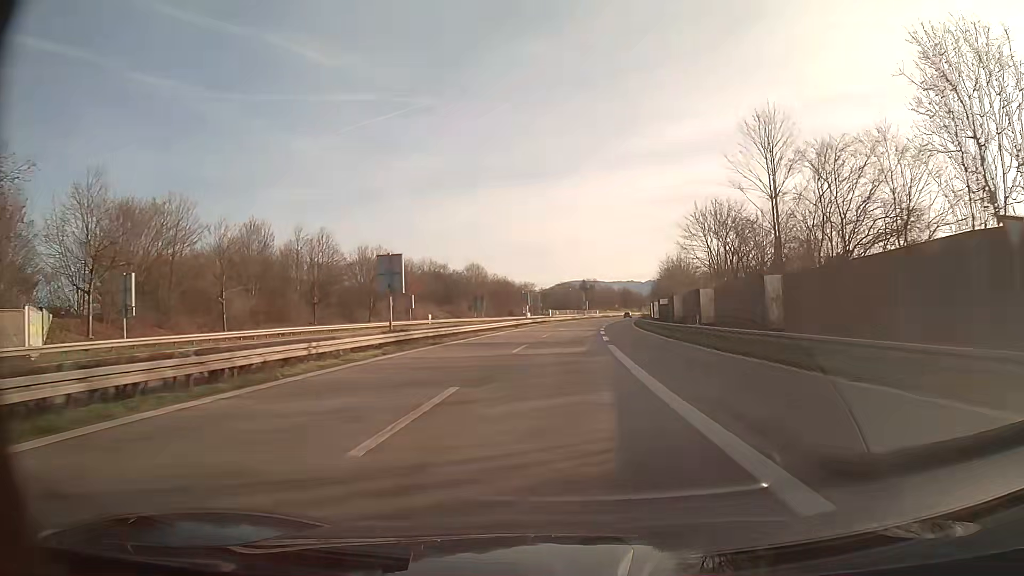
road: trunk_link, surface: asphalt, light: Day
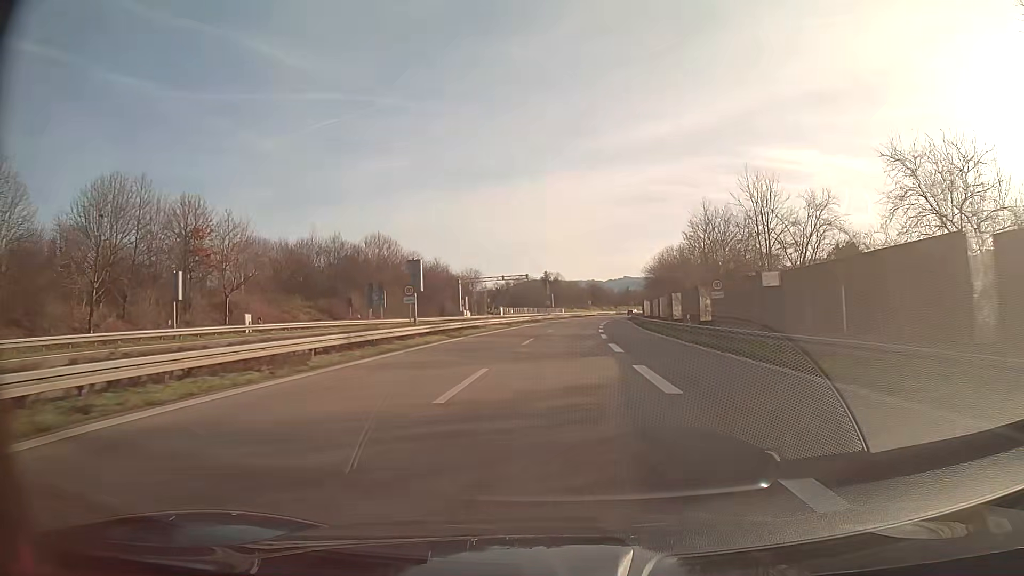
(+1.5, +48.5) m; +3°
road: trunk
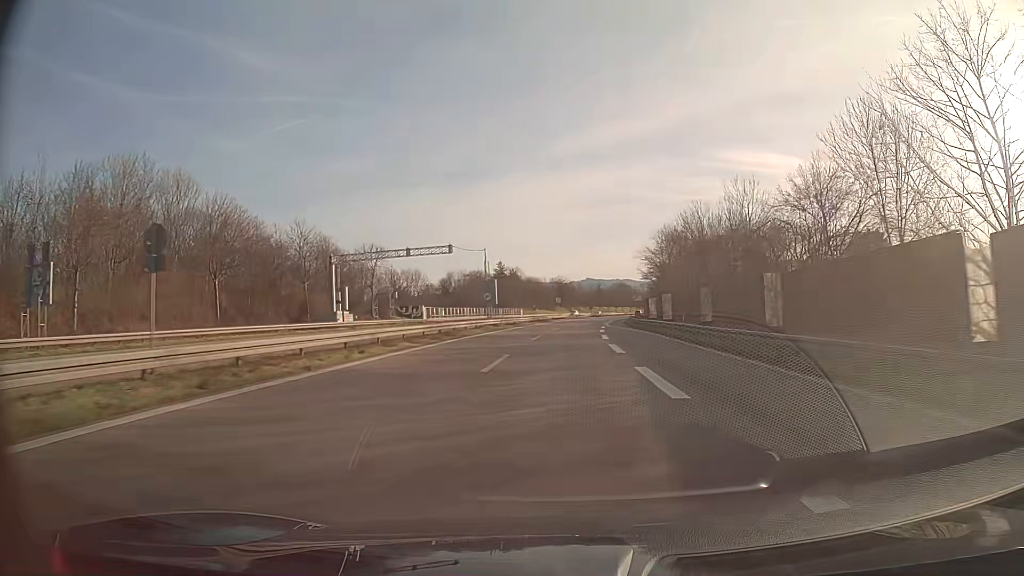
(+1.4, +48.6) m; +3°
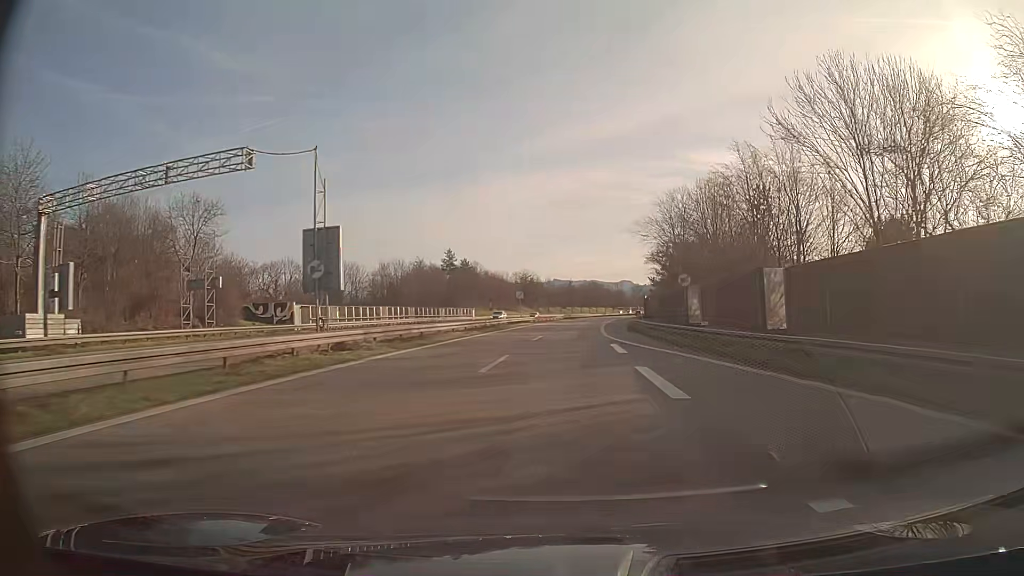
(+0.8, +36.4) m; +3°
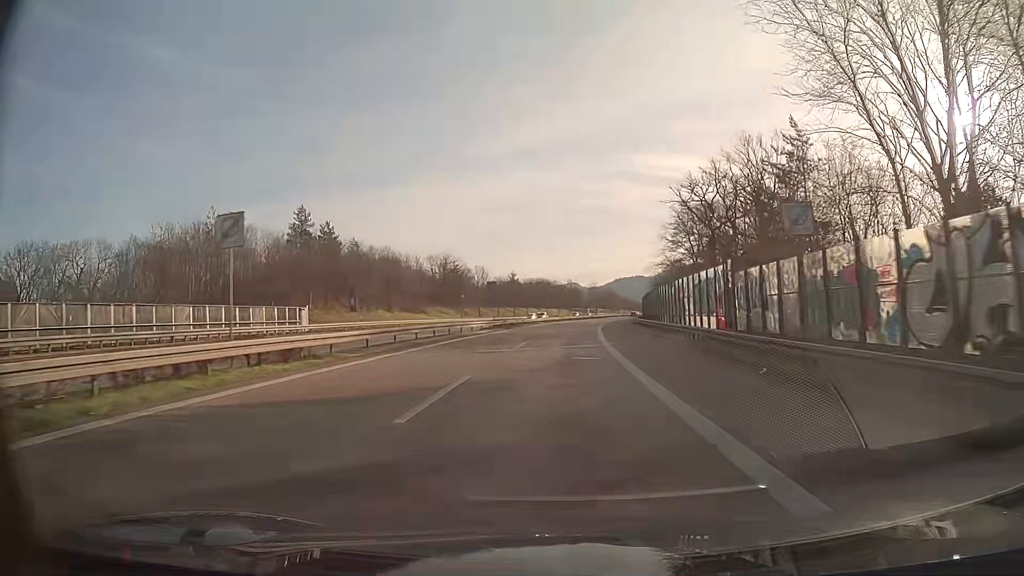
(+2.5, +60.7) m; +5°
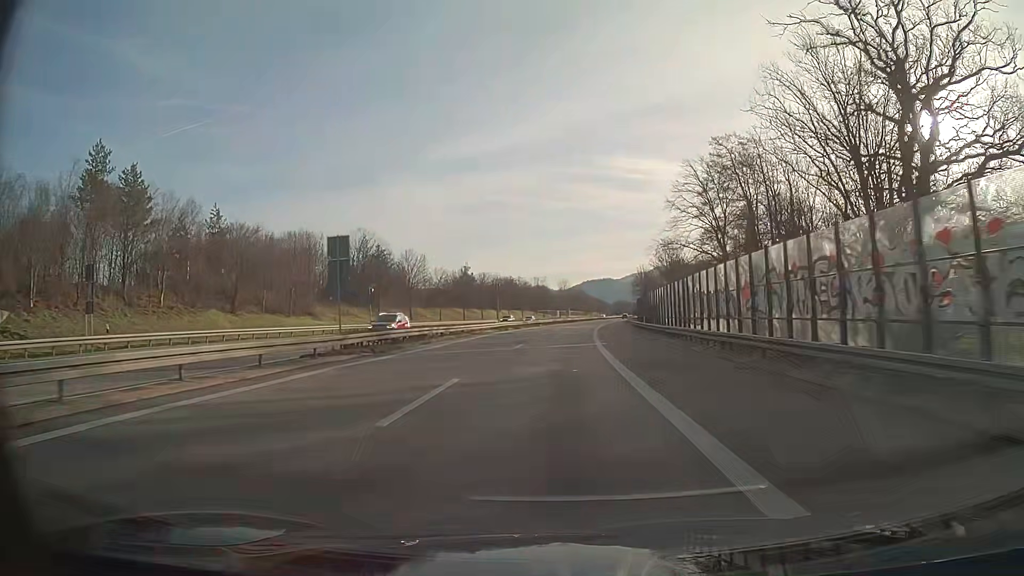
(+0.9, +36.5) m; +3°
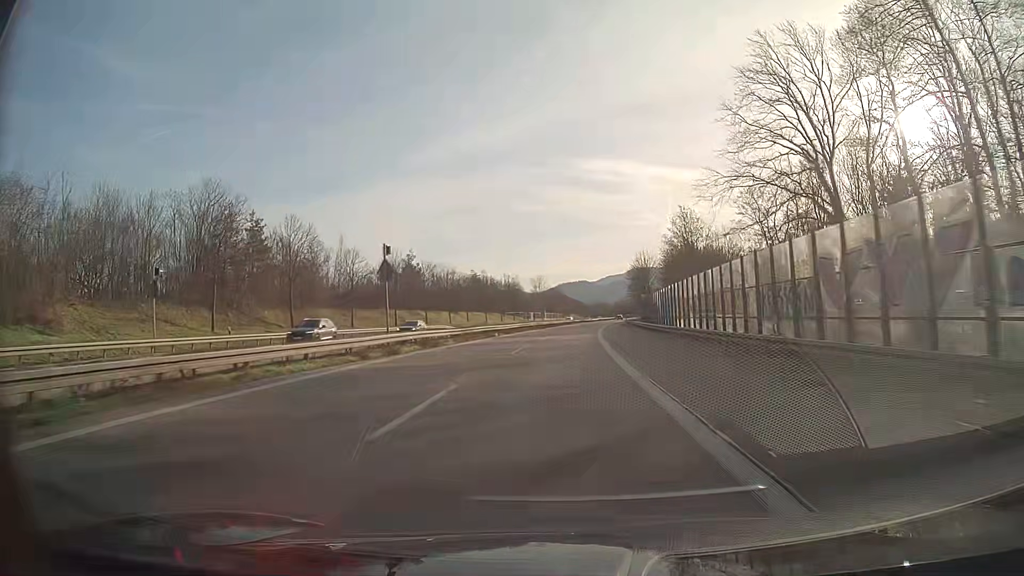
(+0.7, +36.5) m; +2°
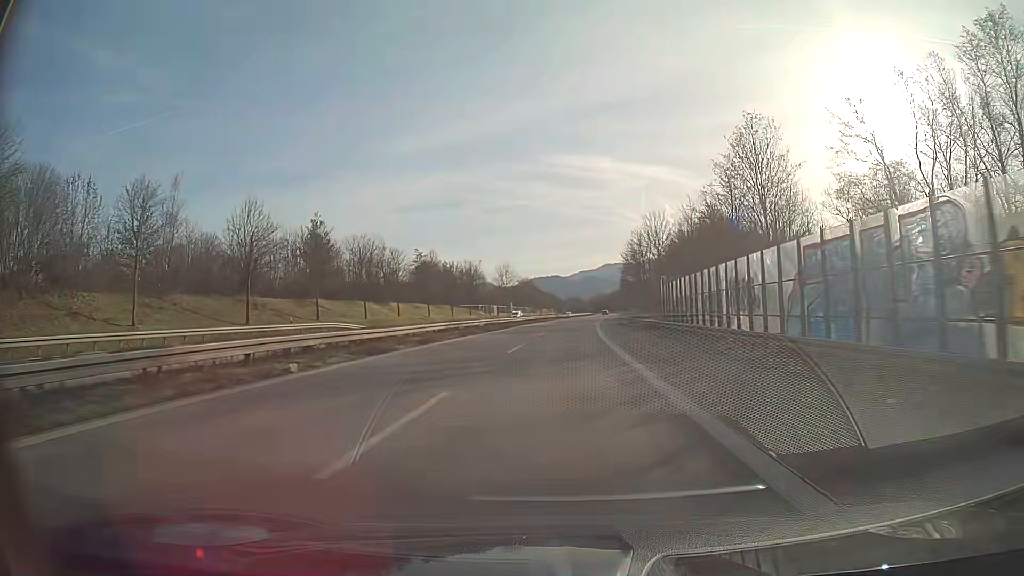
(+0.7, +36.5) m; +2°
